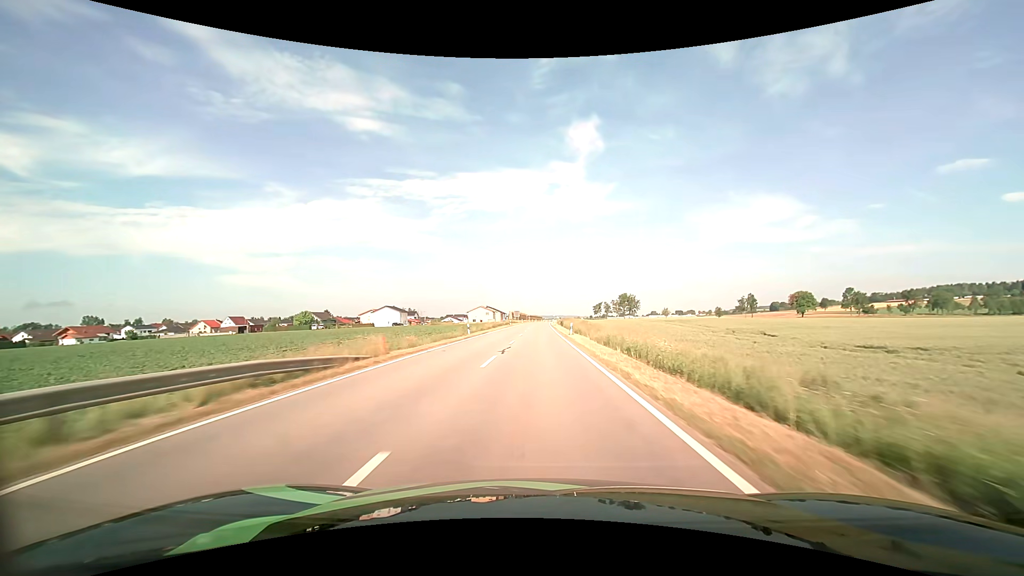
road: tertiary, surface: asphalt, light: Day
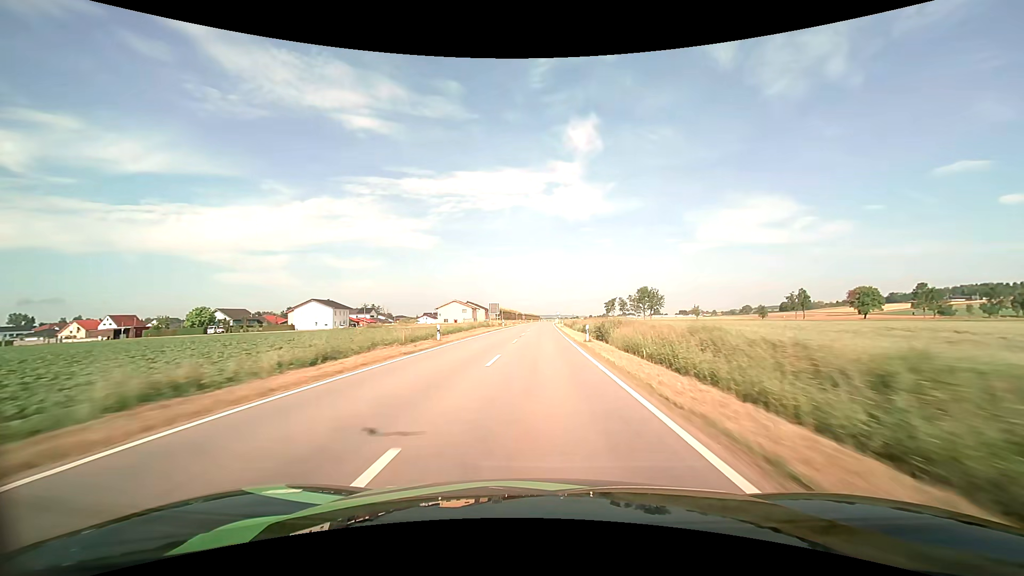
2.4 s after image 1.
(+0.1, +62.1) m; 0°
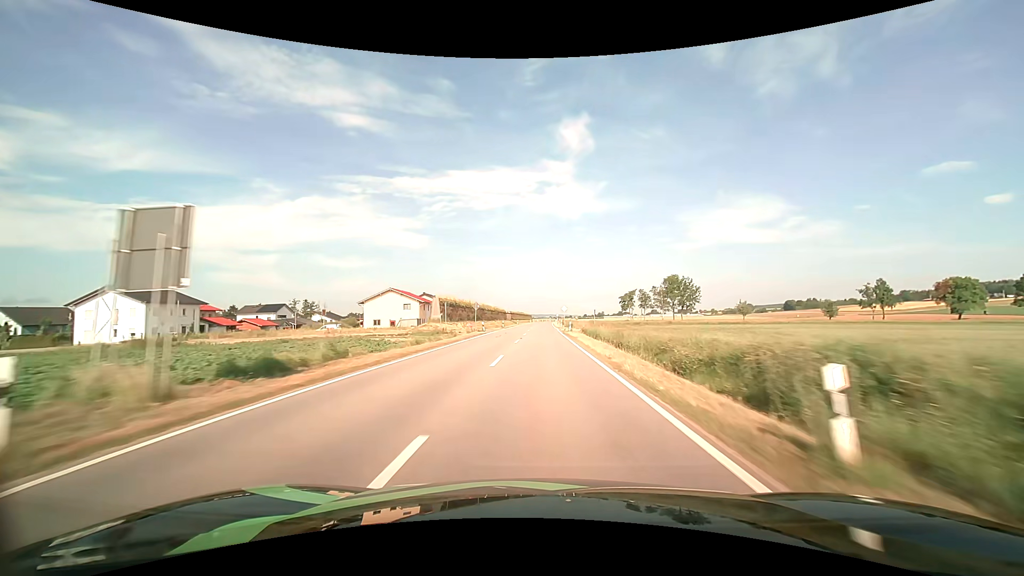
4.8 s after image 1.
(+0.4, +62.0) m; +1°
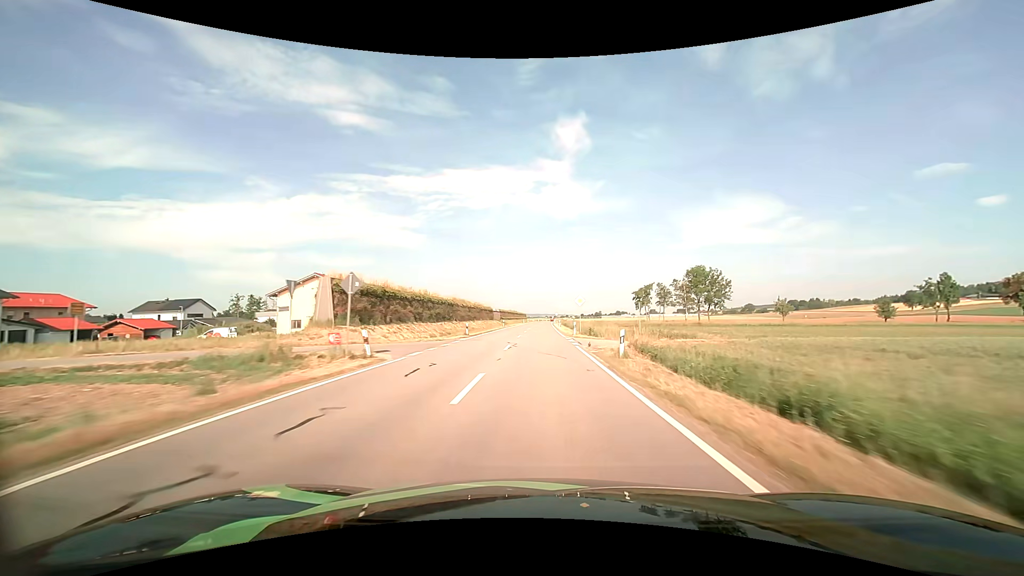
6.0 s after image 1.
(+0.1, +31.0) m; 0°
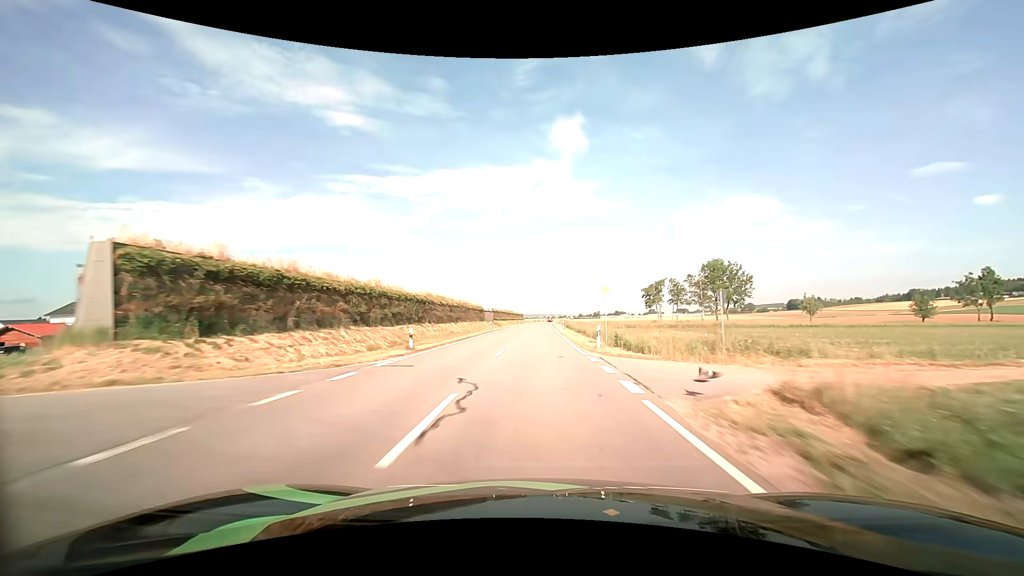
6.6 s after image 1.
(+0.1, +15.5) m; 0°
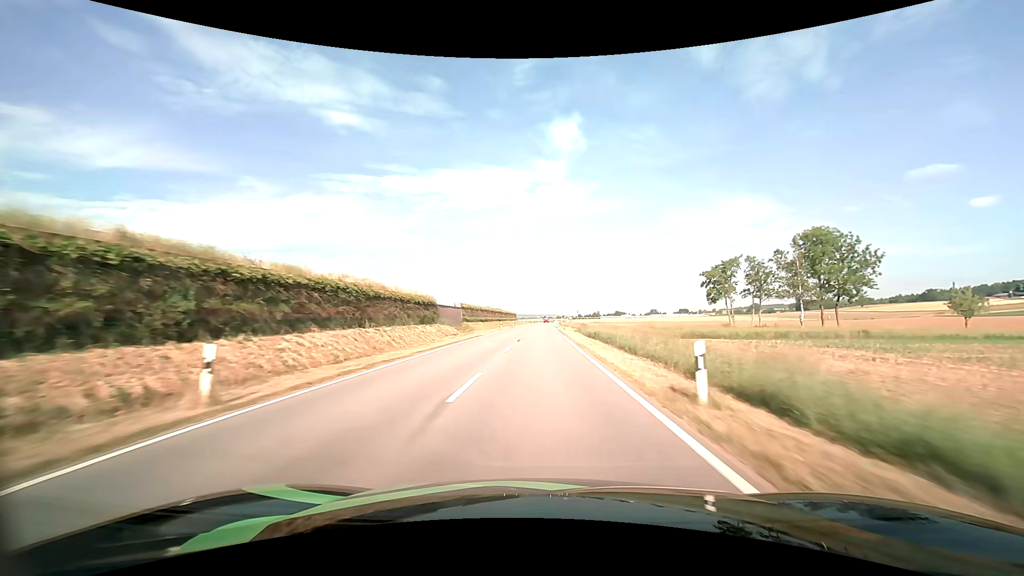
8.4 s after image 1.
(+0.2, +46.5) m; 0°
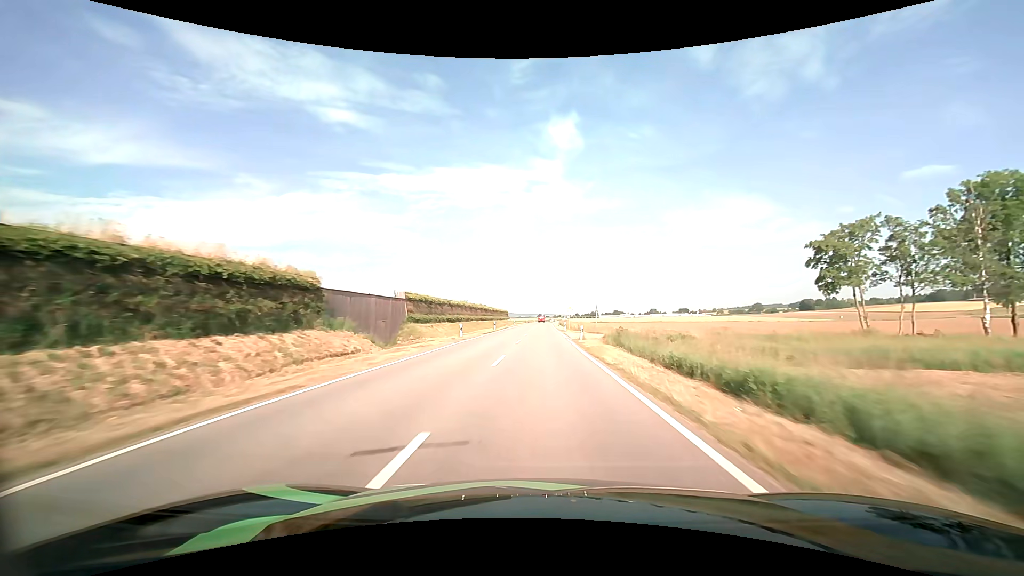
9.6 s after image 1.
(+0.1, +31.0) m; 0°
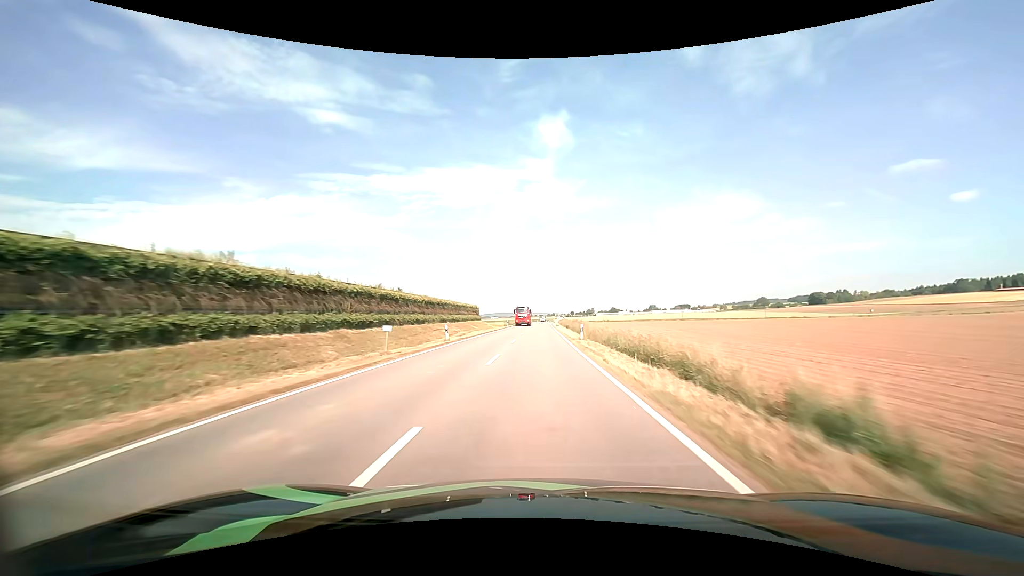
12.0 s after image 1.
(+0.6, +62.1) m; +1°
